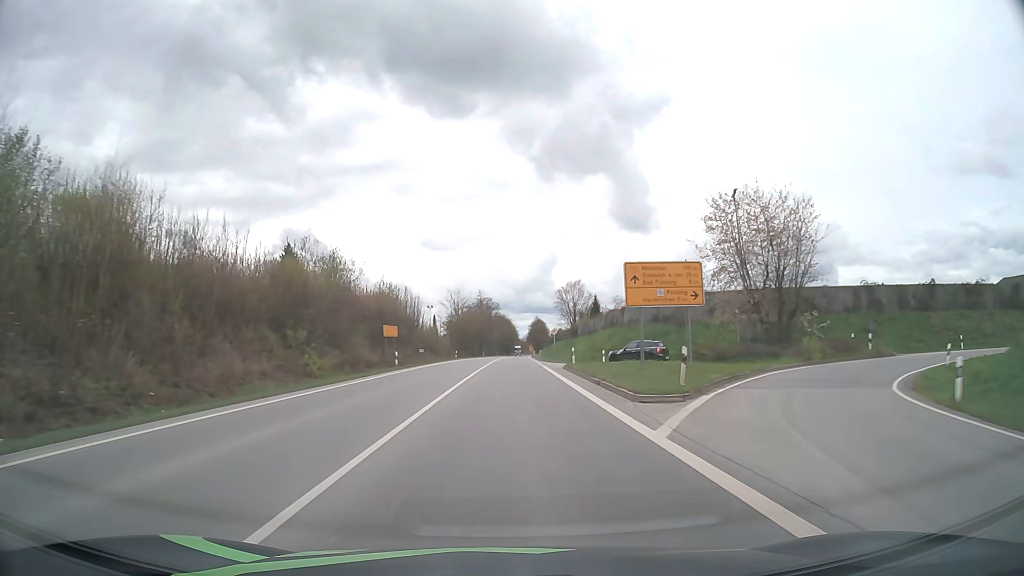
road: primary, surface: asphalt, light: Day
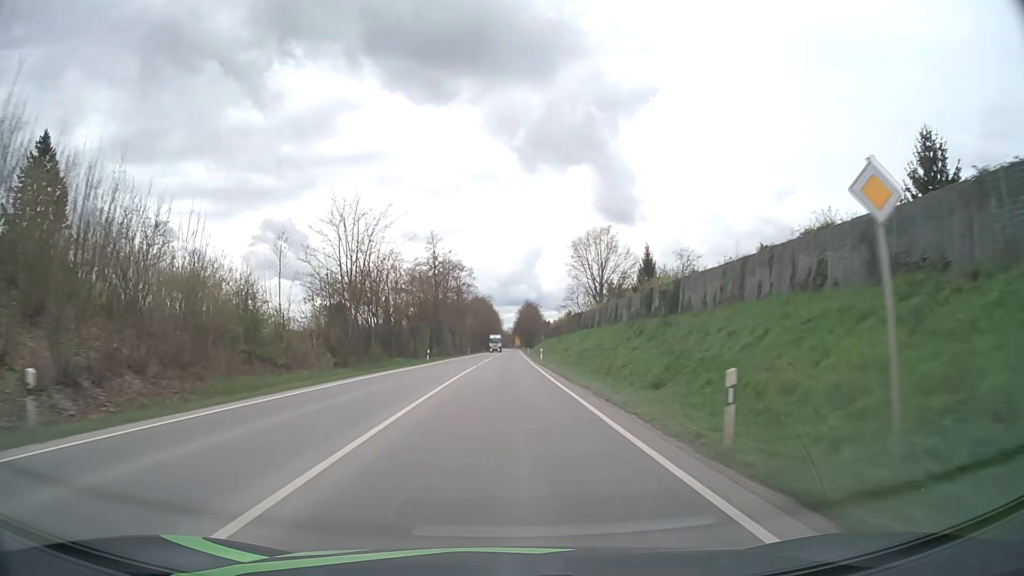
(+0.9, +70.9) m; +1°
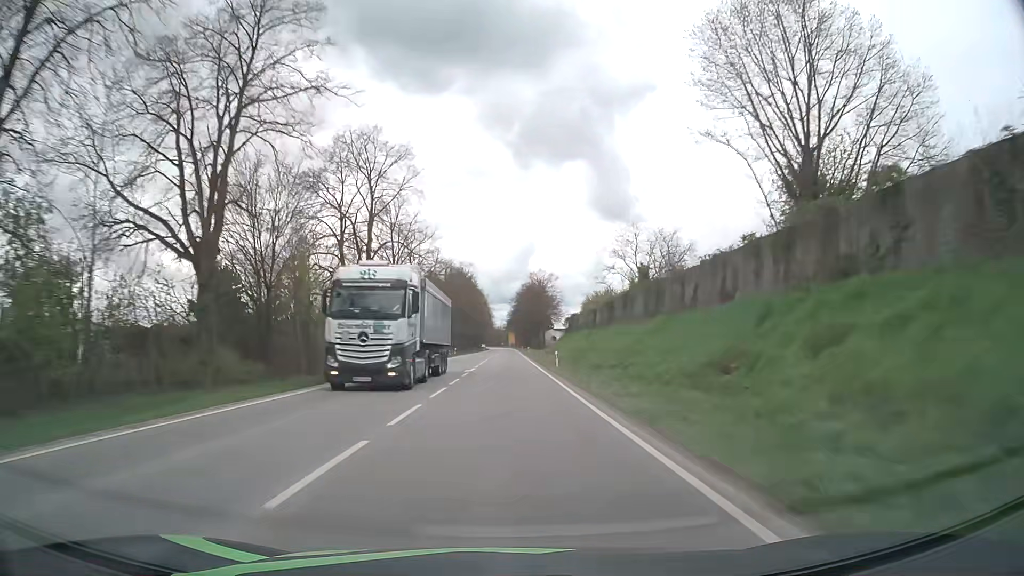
(+0.3, +71.0) m; +1°
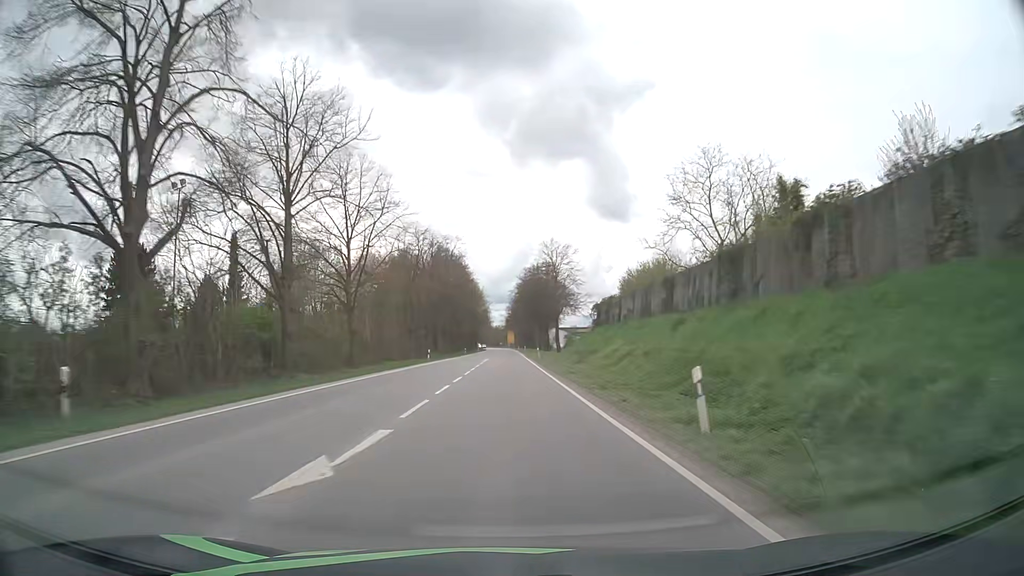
(+0.1, +28.6) m; 0°
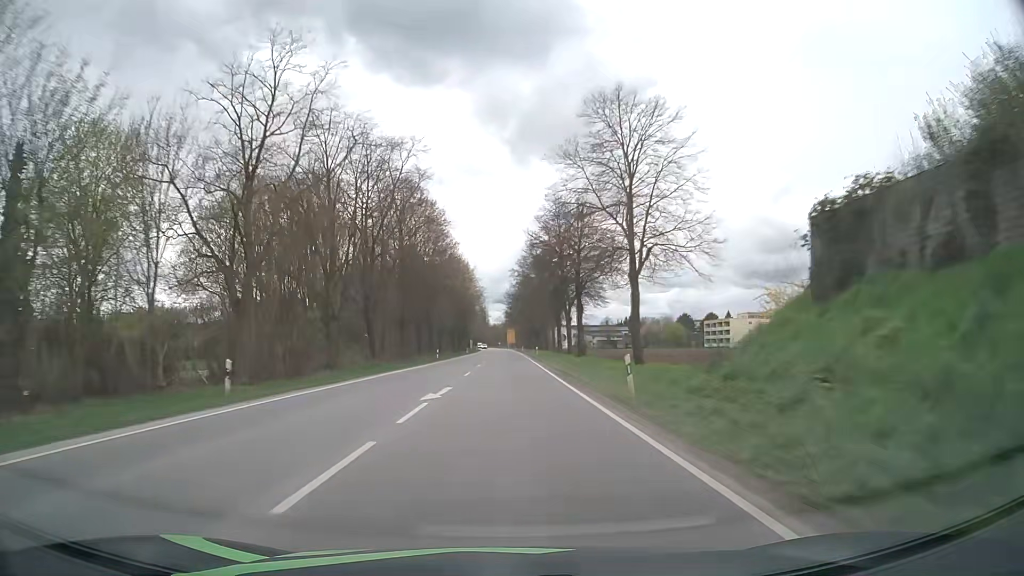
(-0.1, +43.1) m; 0°
(0, +10) (0, +20) (0, +30) (0, +40) (0, +50) (0, +60) (0, +70) (0, +80) (0, +90) (0, +100) m
